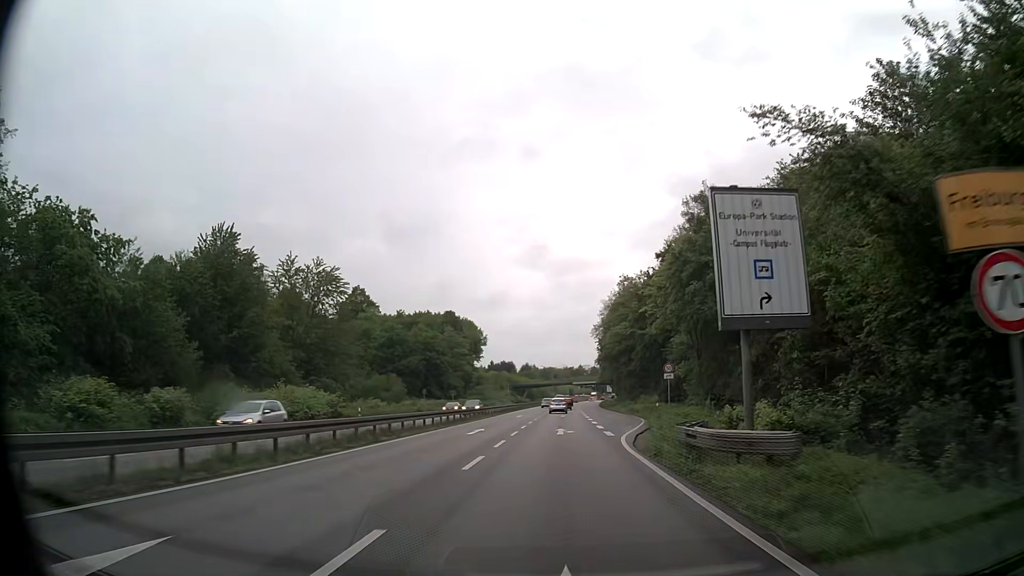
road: trunk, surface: asphalt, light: Day
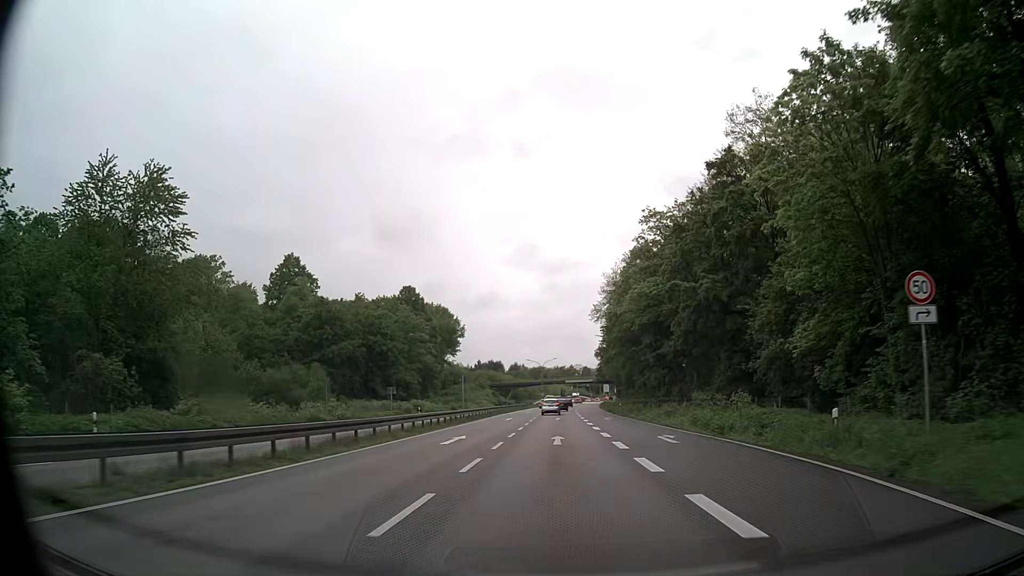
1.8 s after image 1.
(+0.2, +30.2) m; +1°
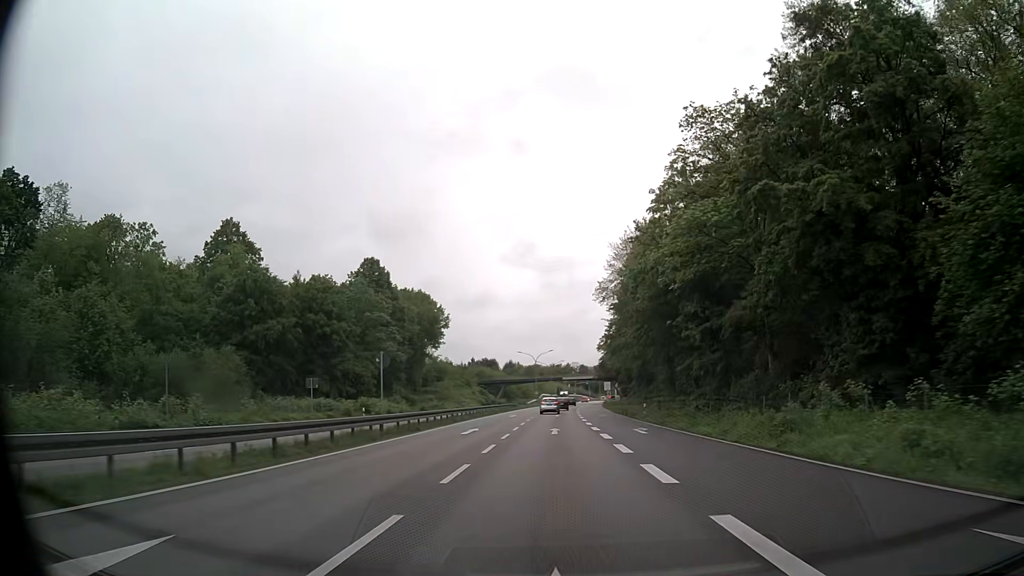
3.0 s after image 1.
(0.0, +19.9) m; 0°
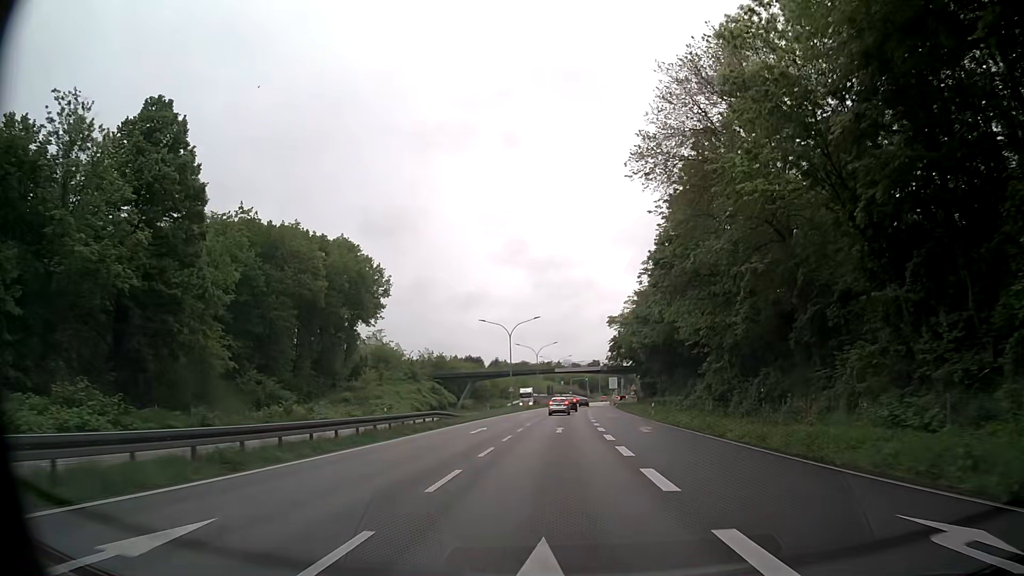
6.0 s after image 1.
(+0.4, +49.0) m; +1°
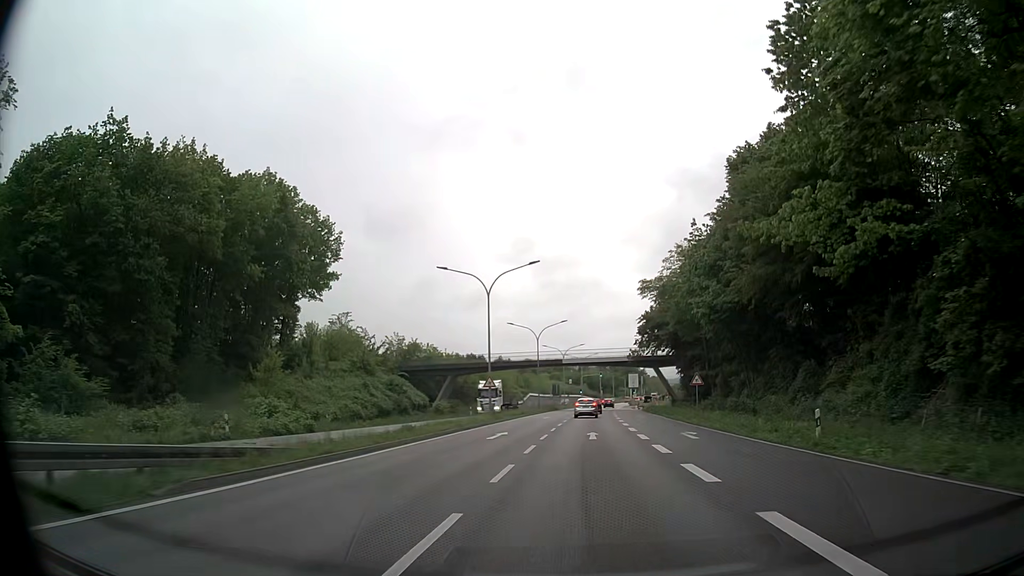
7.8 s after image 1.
(-0.2, +28.8) m; -1°
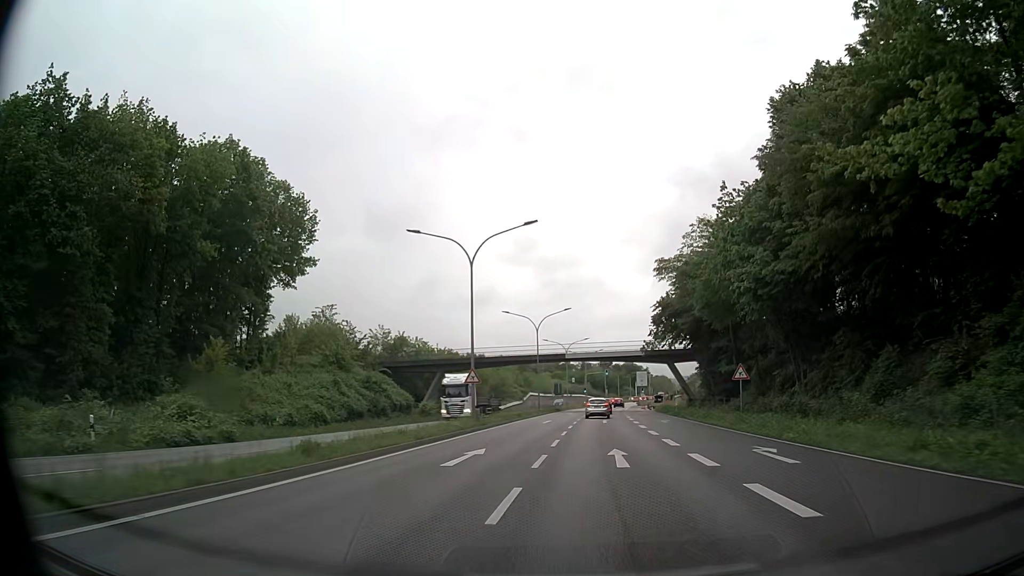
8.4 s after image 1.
(0.0, +9.5) m; -1°
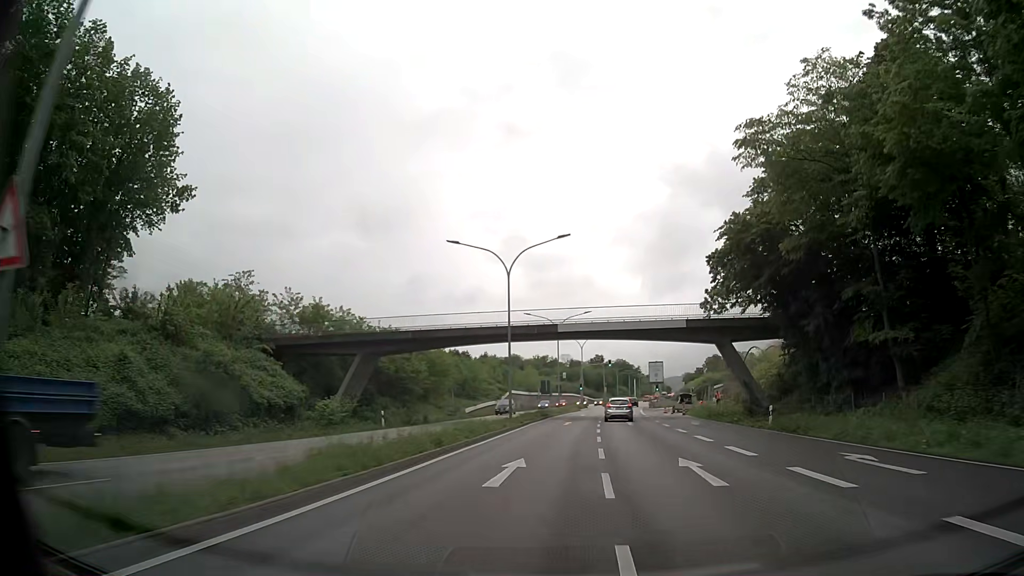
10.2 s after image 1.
(+0.3, +28.2) m; +1°
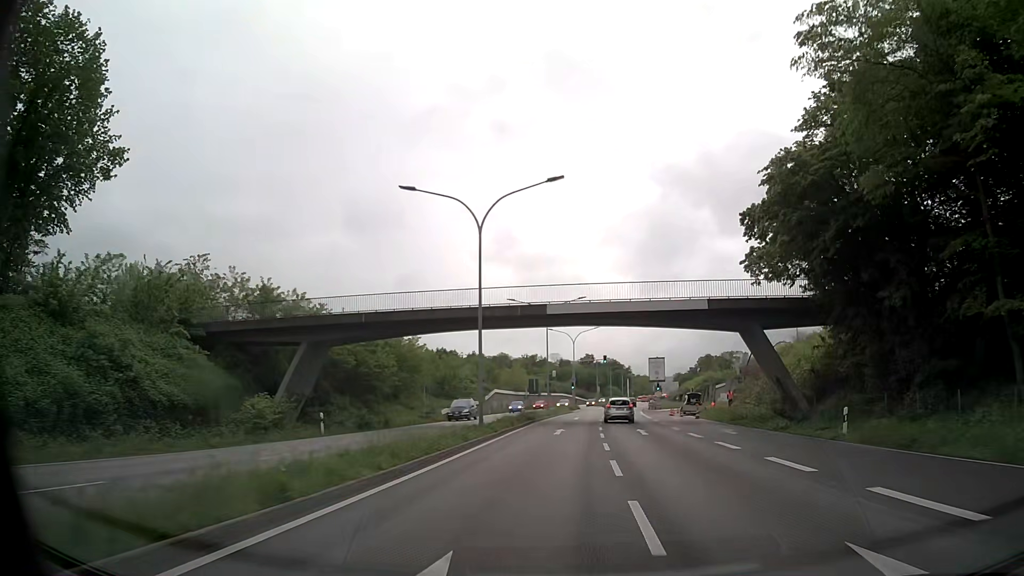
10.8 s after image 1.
(+0.1, +9.3) m; +1°
(0, +10) (0, +20) (+1, +30) (+1, +40) (+2, +50) (+3, +60) (+4, +70) (+5, +80) (+7, +90) (+8, +100) m
